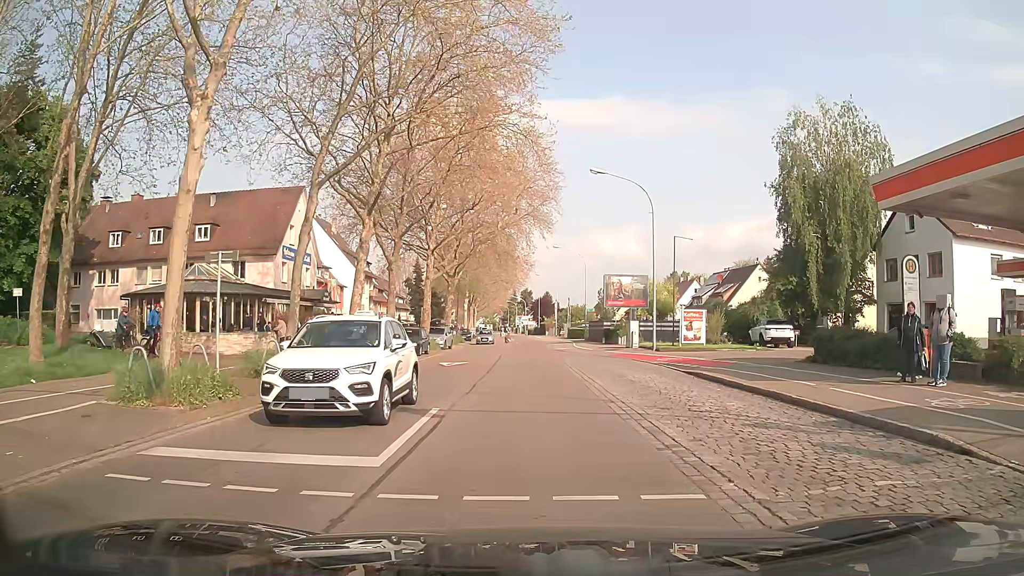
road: secondary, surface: asphalt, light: Day
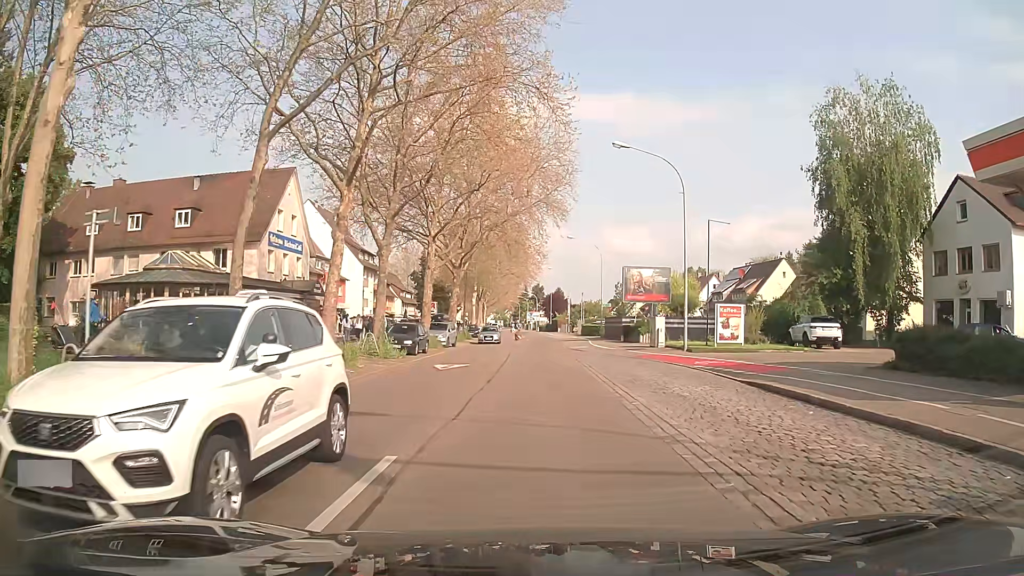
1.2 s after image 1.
(-0.1, +5.0) m; -2°
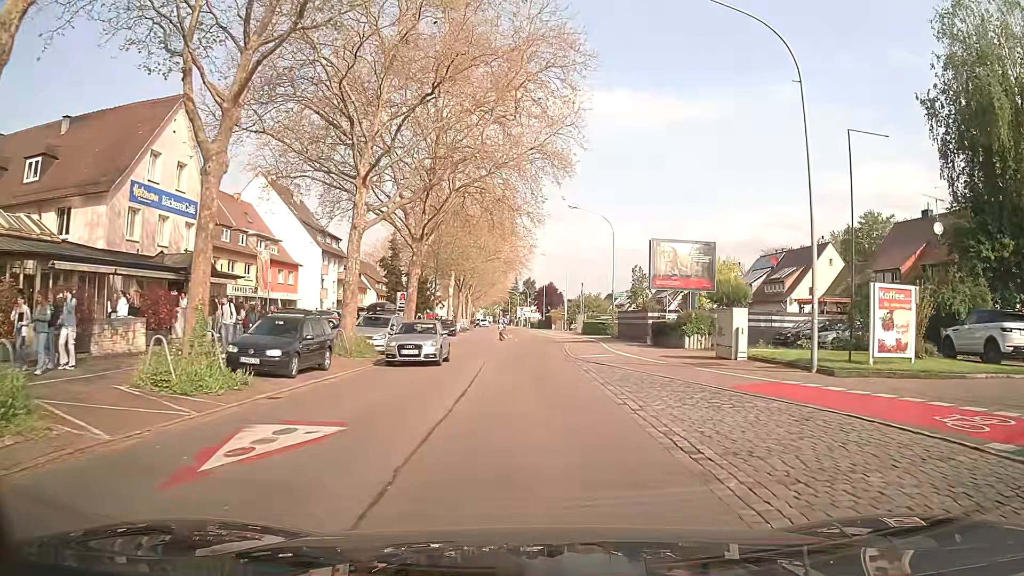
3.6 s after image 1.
(+0.4, +15.7) m; +2°
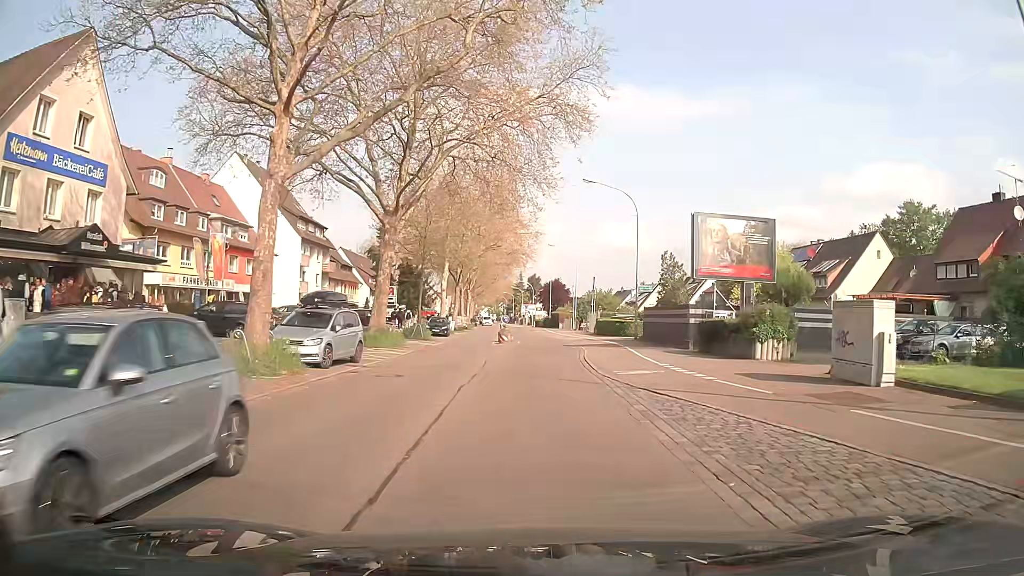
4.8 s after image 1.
(0.0, +9.0) m; 0°
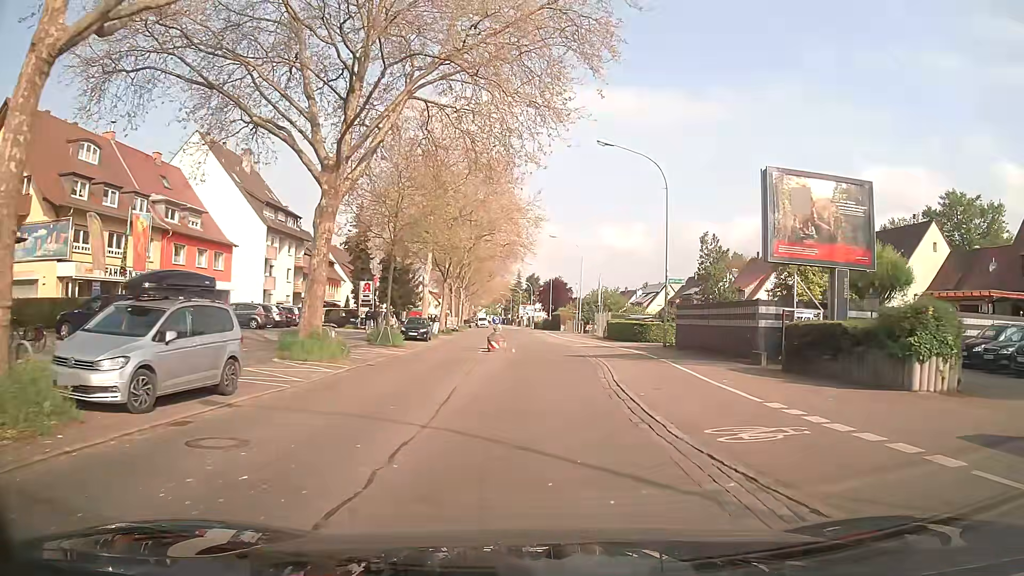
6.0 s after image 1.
(-0.1, +9.3) m; 0°
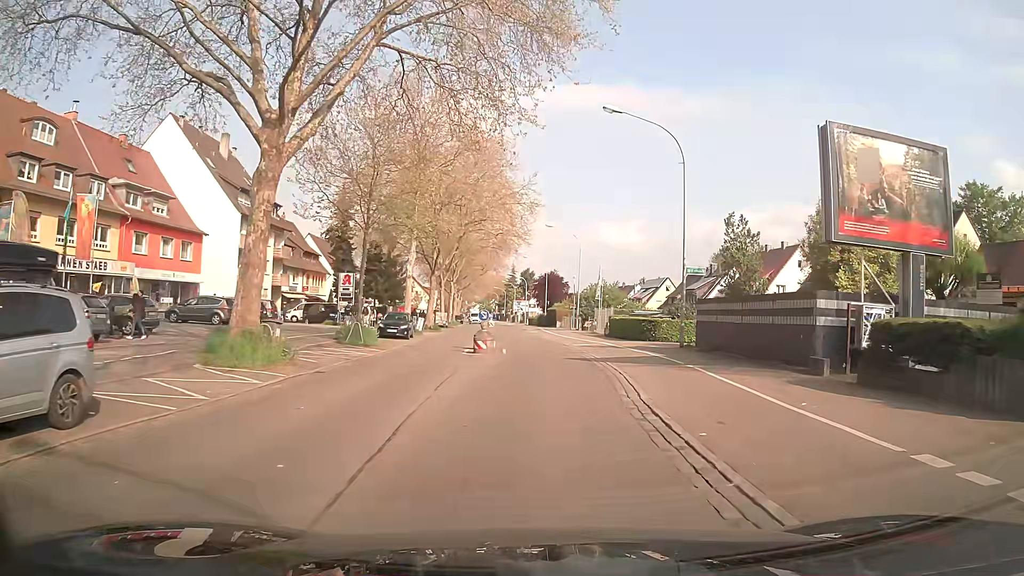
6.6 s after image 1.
(0.0, +4.7) m; +1°
